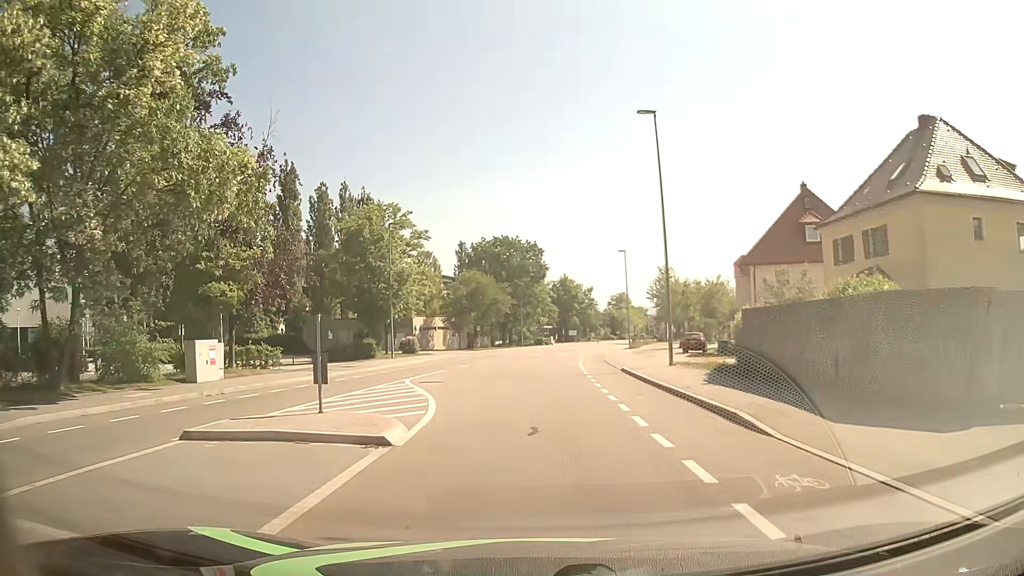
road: tertiary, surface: asphalt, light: Day
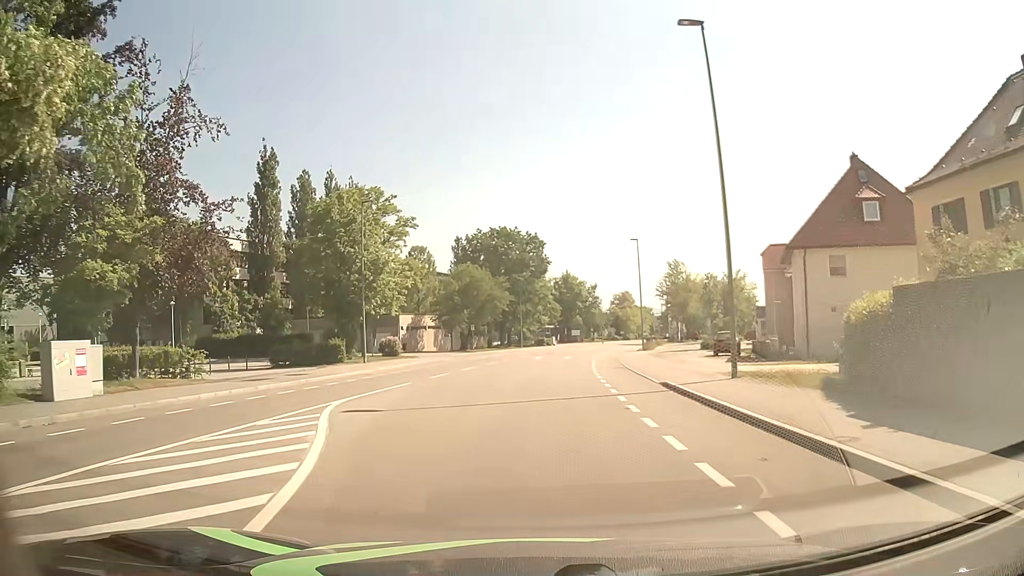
(0.0, +8.5) m; +1°
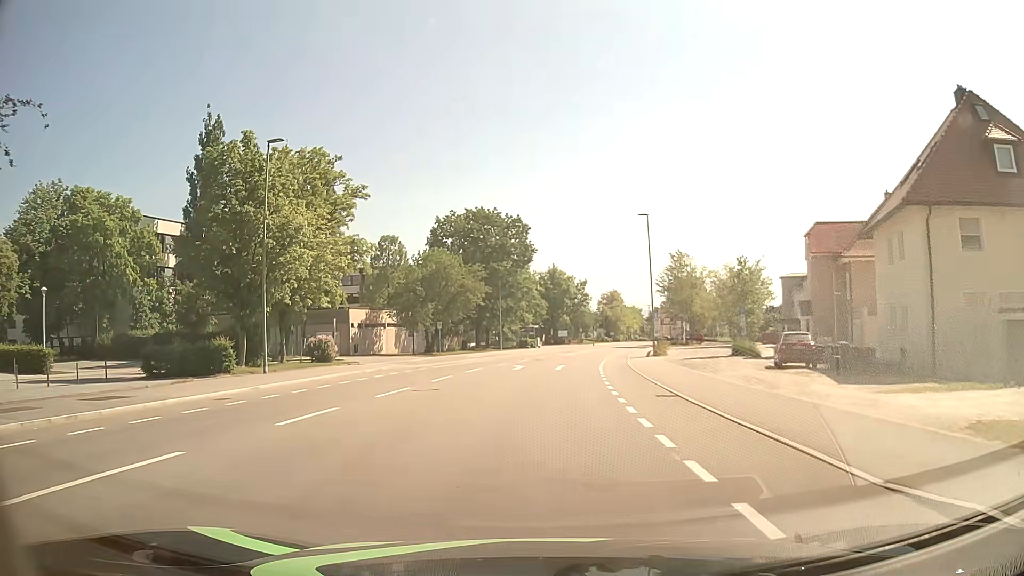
(0.0, +13.8) m; 0°
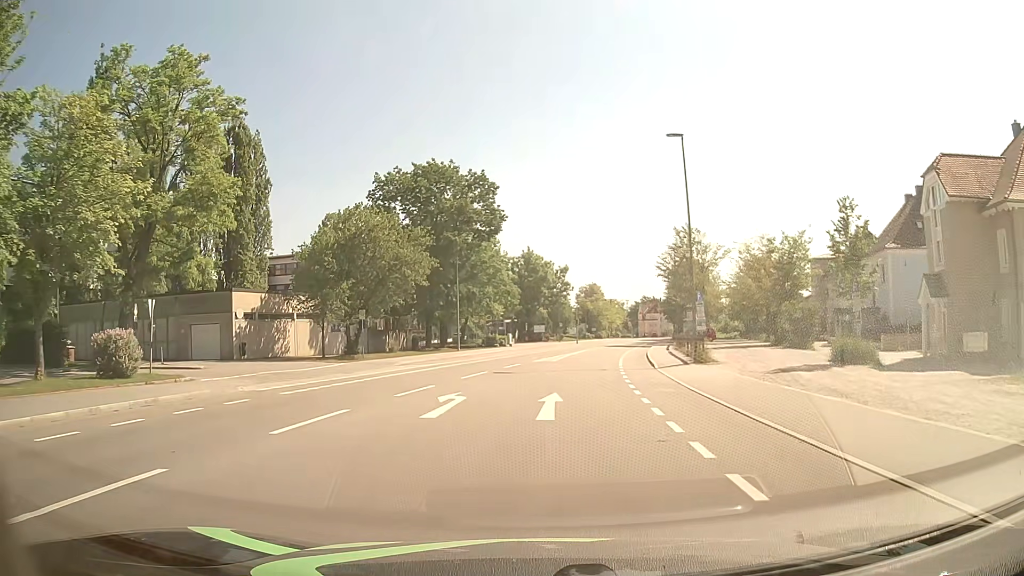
(+0.5, +19.3) m; +3°
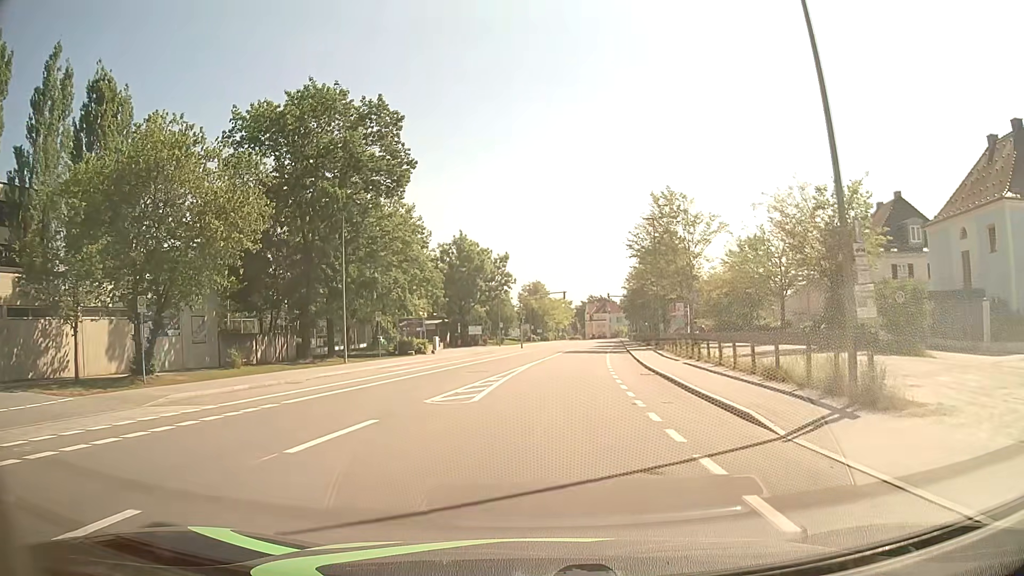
(+0.7, +19.2) m; +5°
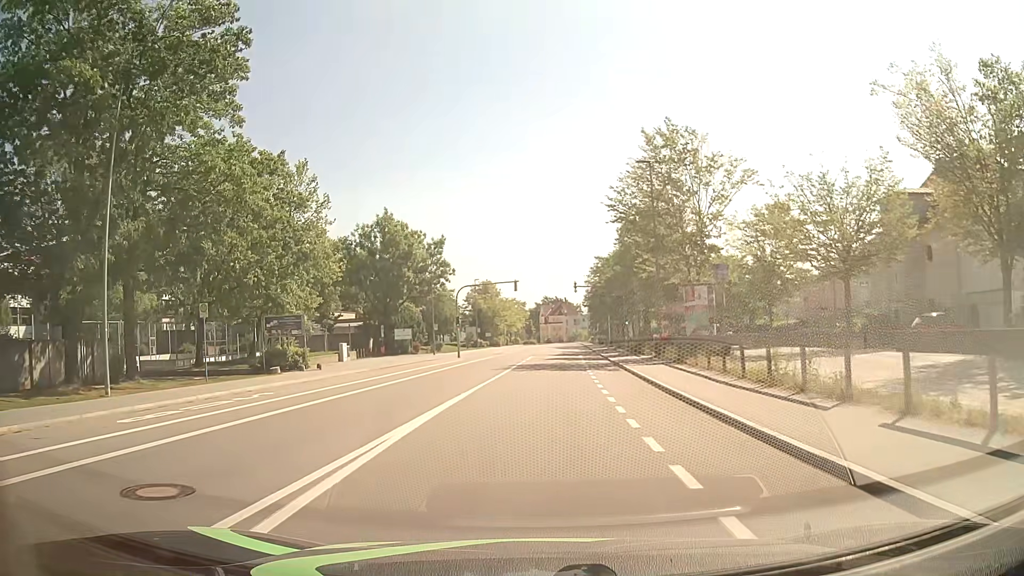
(+0.8, +18.8) m; +4°
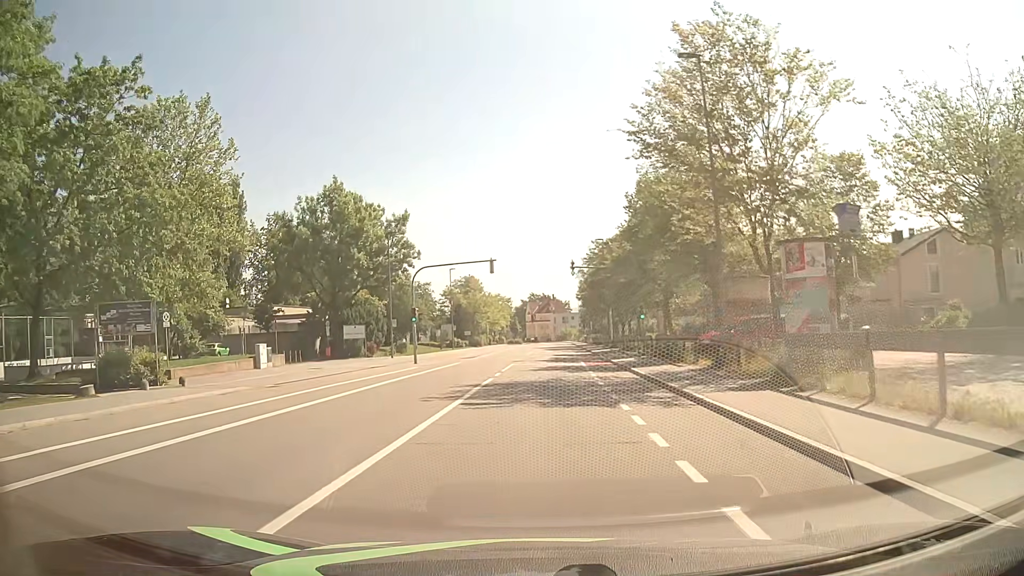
(+0.1, +14.1) m; +1°
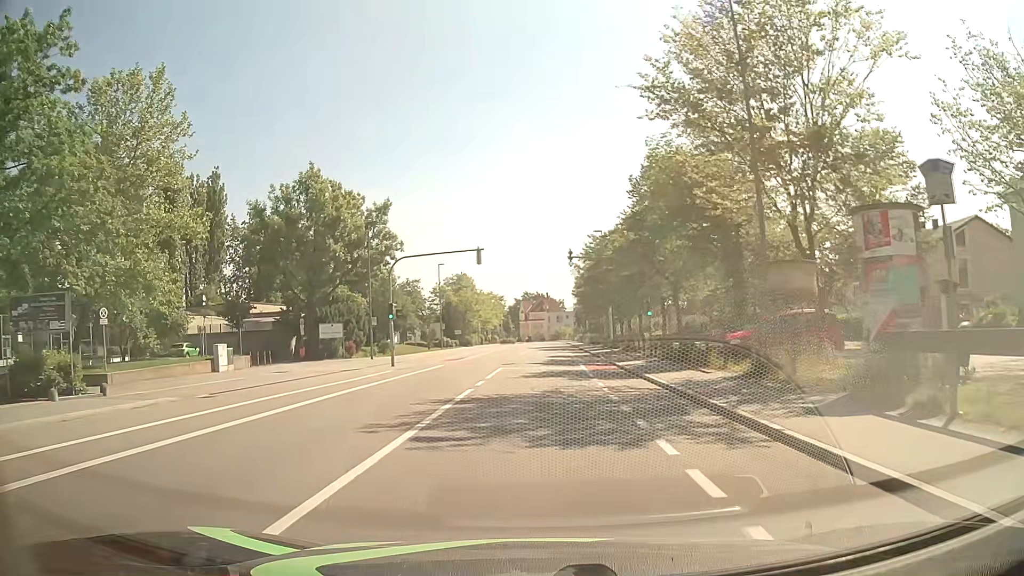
(0.0, +4.7) m; +1°
